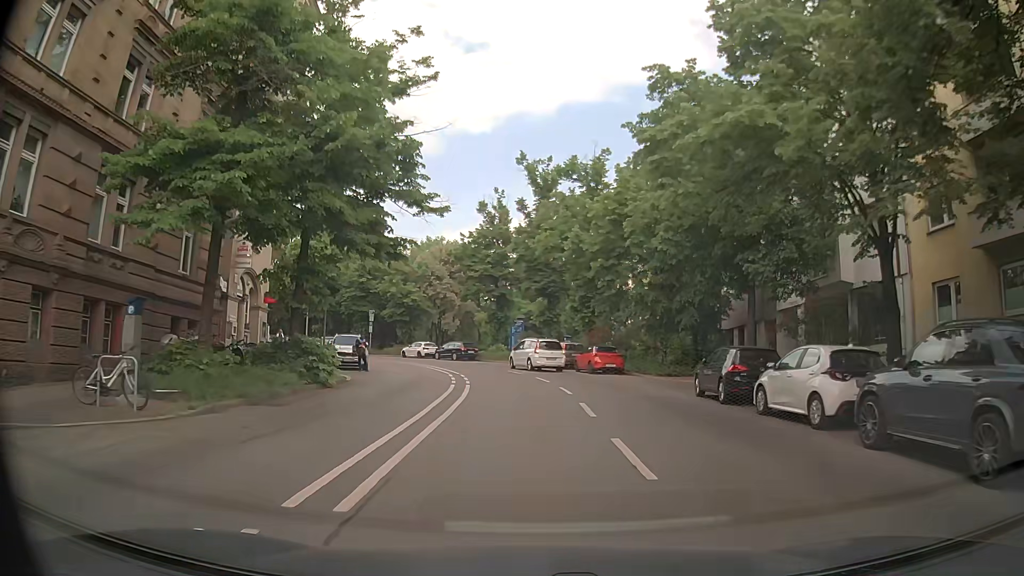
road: secondary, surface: asphalt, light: Day
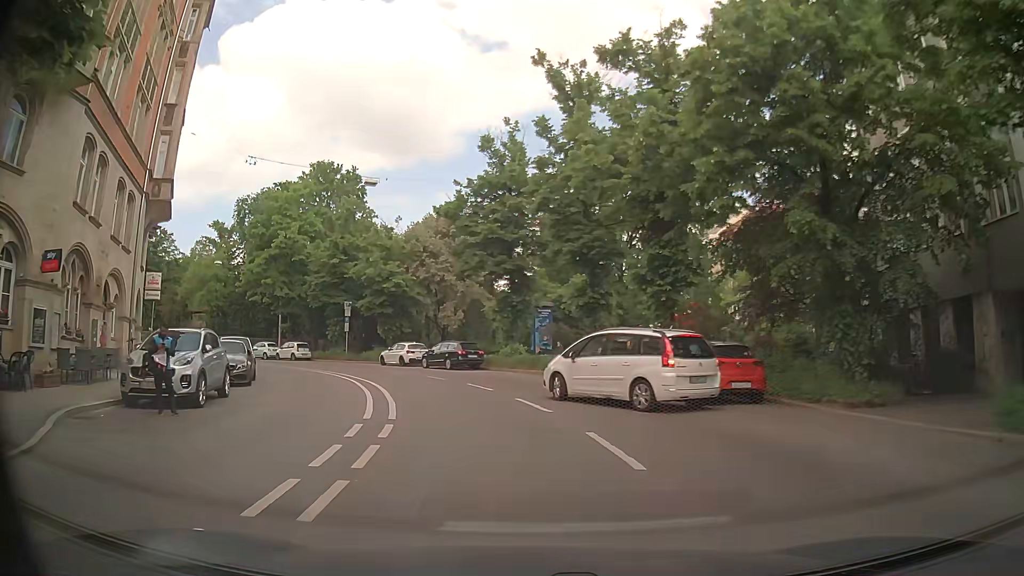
(-0.2, +18.1) m; -3°
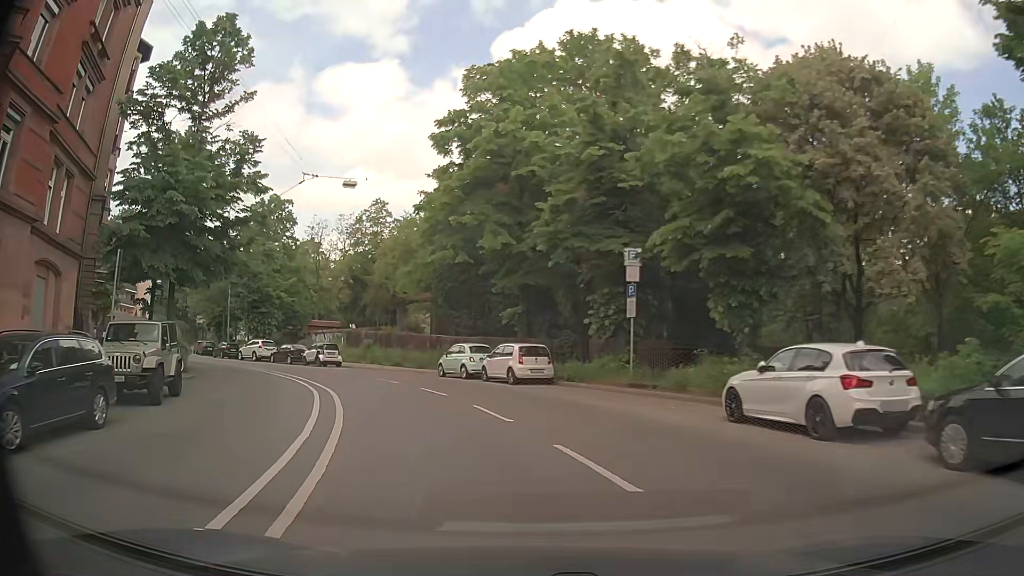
(-6.0, +29.6) m; -26°
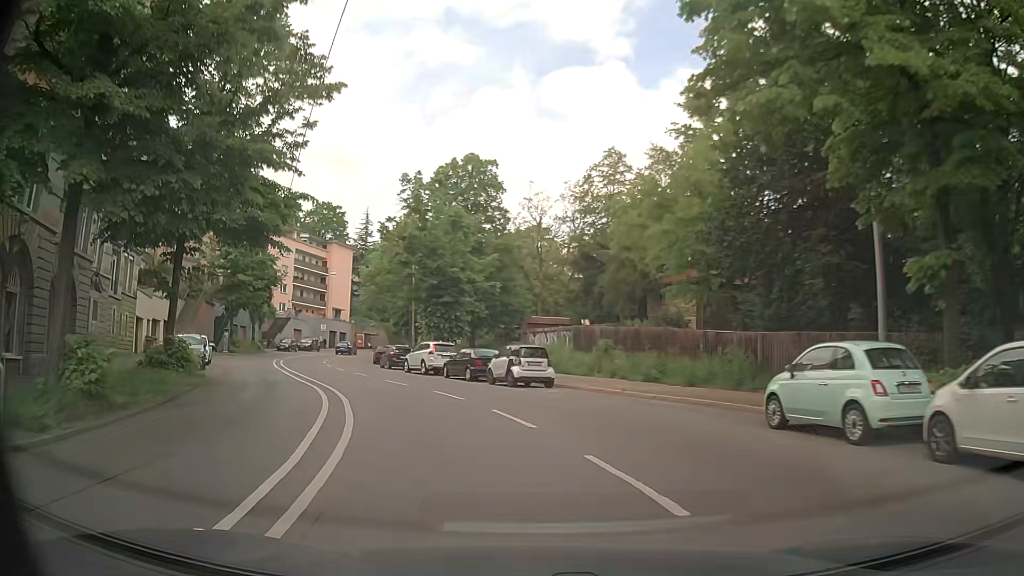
(-3.3, +18.4) m; -21°
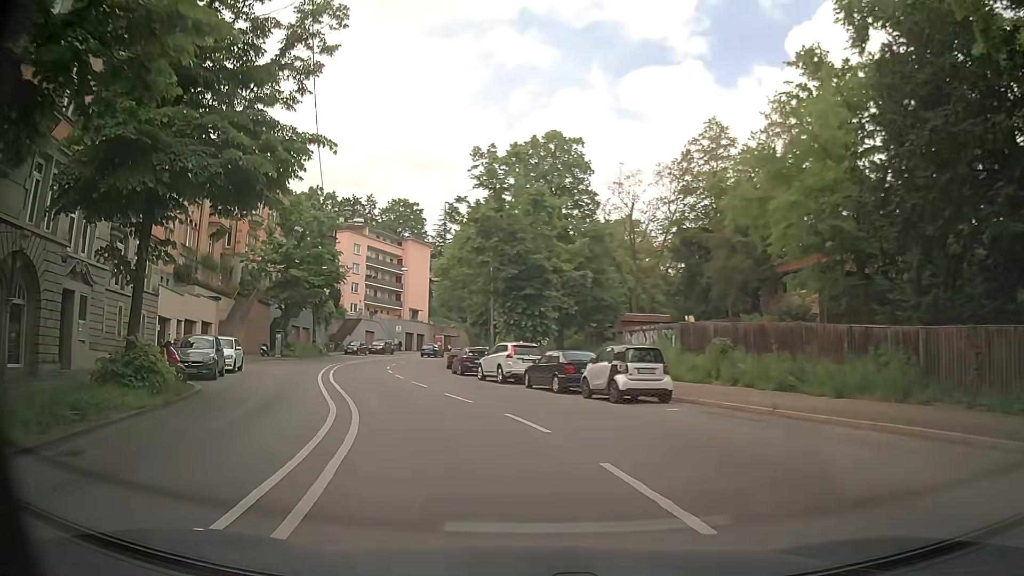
(-0.3, +6.4) m; -6°
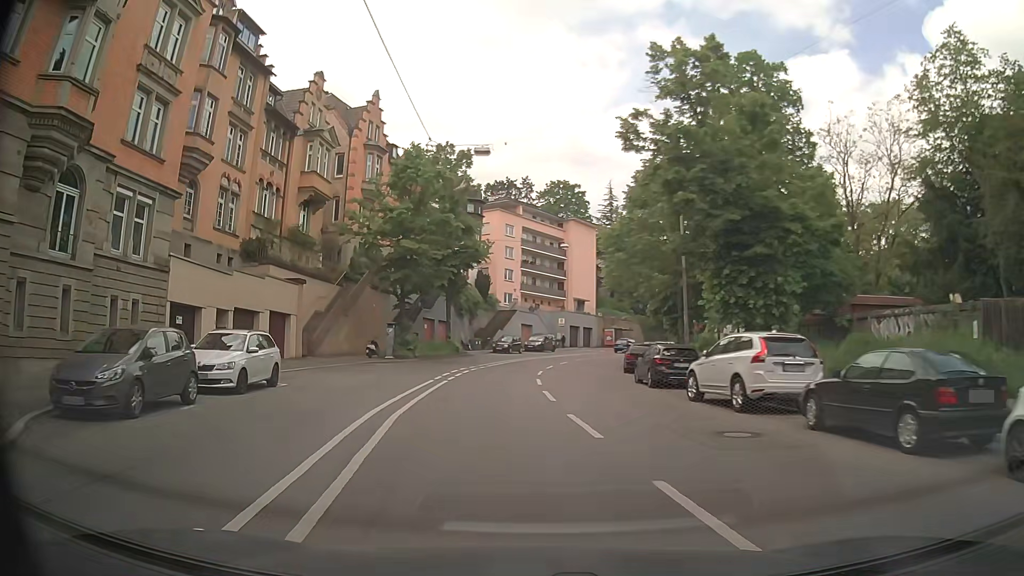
(-1.8, +12.9) m; -15°
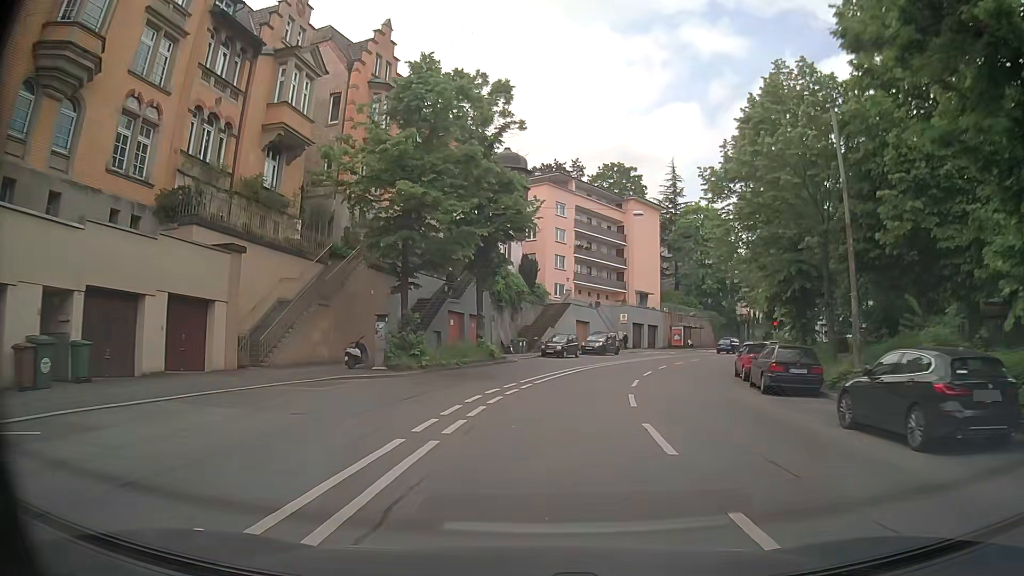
(-0.8, +13.3) m; -5°
(0, +10) (+1, +20) (+4, +30) (+7, +39) (+11, +48) (+15, +57) (+21, +65) (+28, +73) (+35, +80) (+43, +86) m
